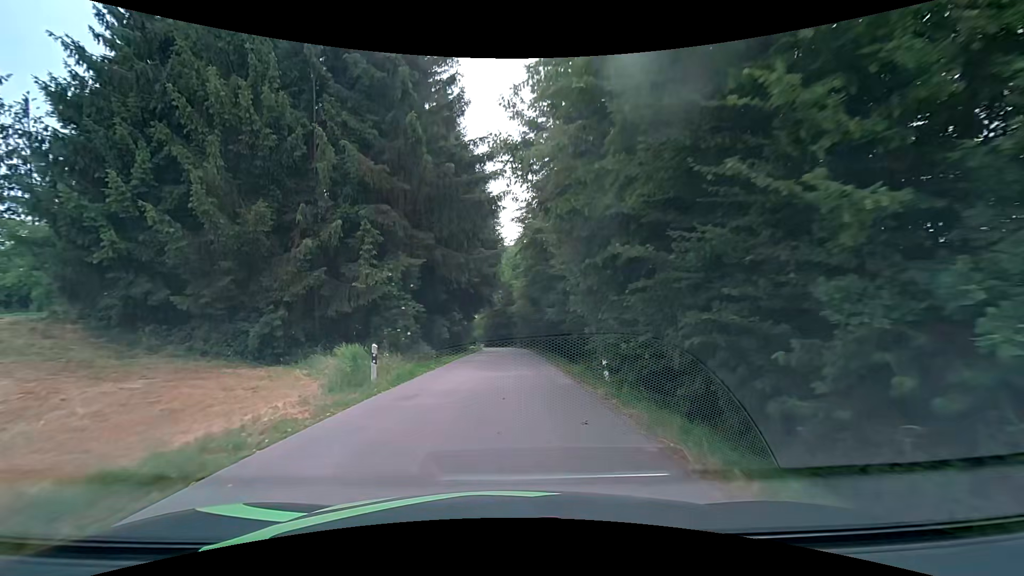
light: Day
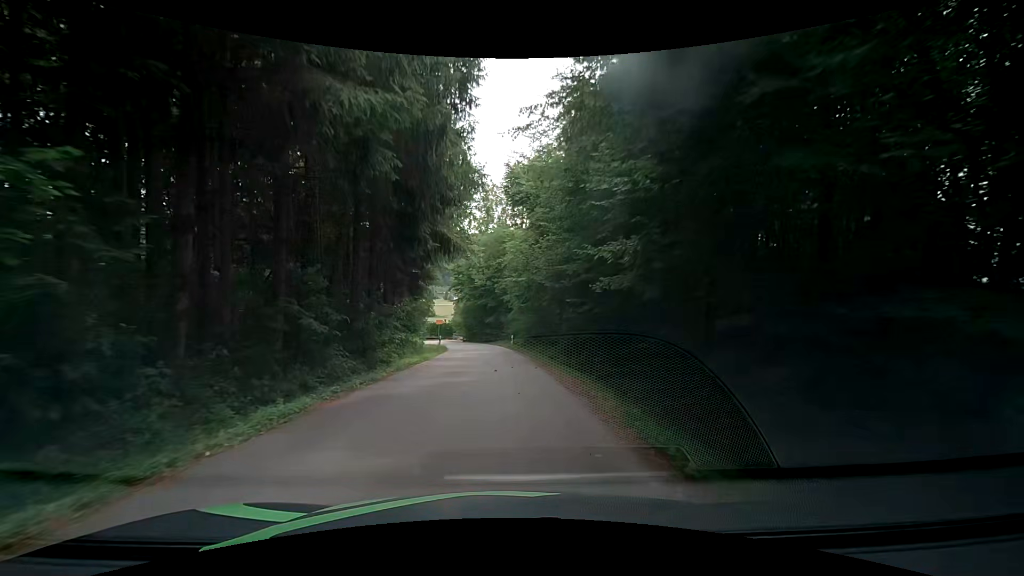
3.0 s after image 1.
(+0.5, +29.2) m; 0°
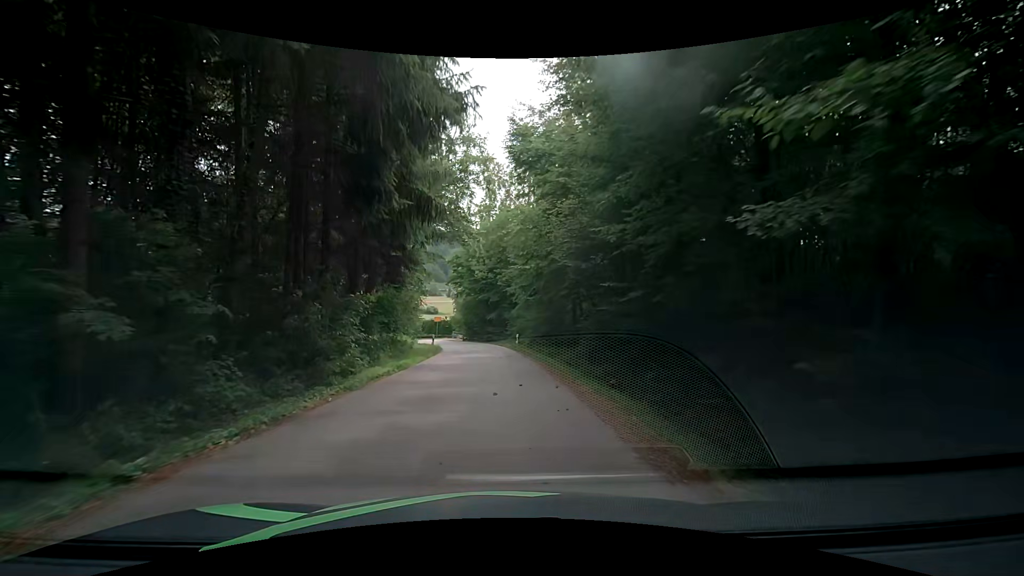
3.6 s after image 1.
(0.0, +5.7) m; 0°
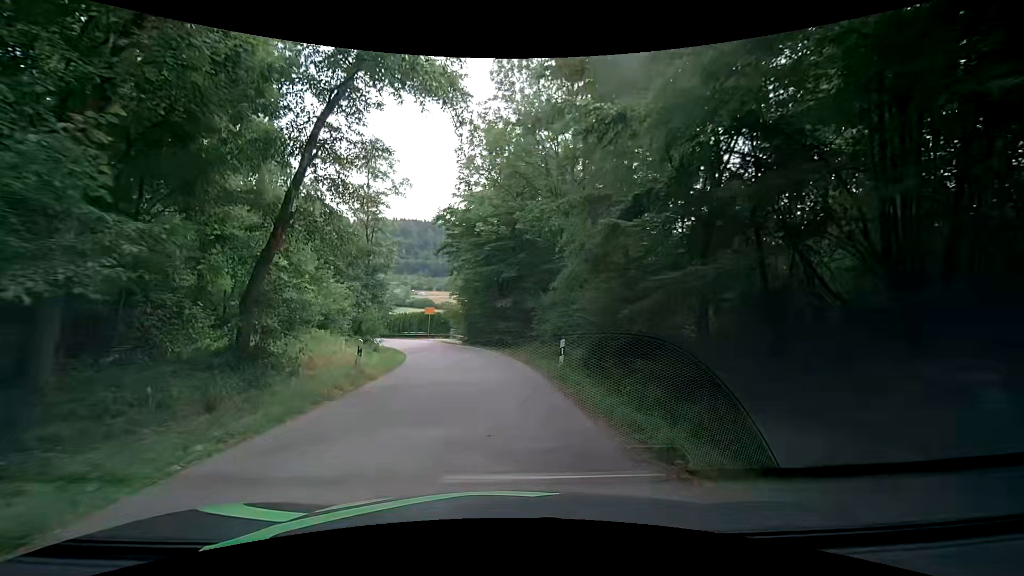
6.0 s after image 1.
(-0.2, +20.6) m; -1°
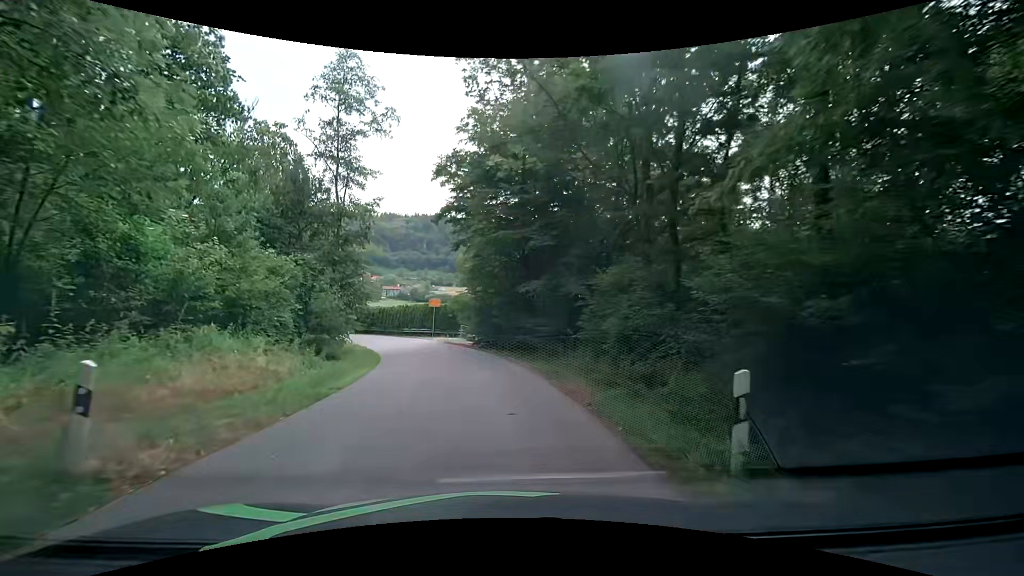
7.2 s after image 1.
(-0.1, +10.2) m; -3°
(0, +10) (-1, +20) (-4, +30) (-8, +39) (-13, +47) (-20, +54) (-28, +61) (-36, +66) (-45, +72) (-53, +77) m
